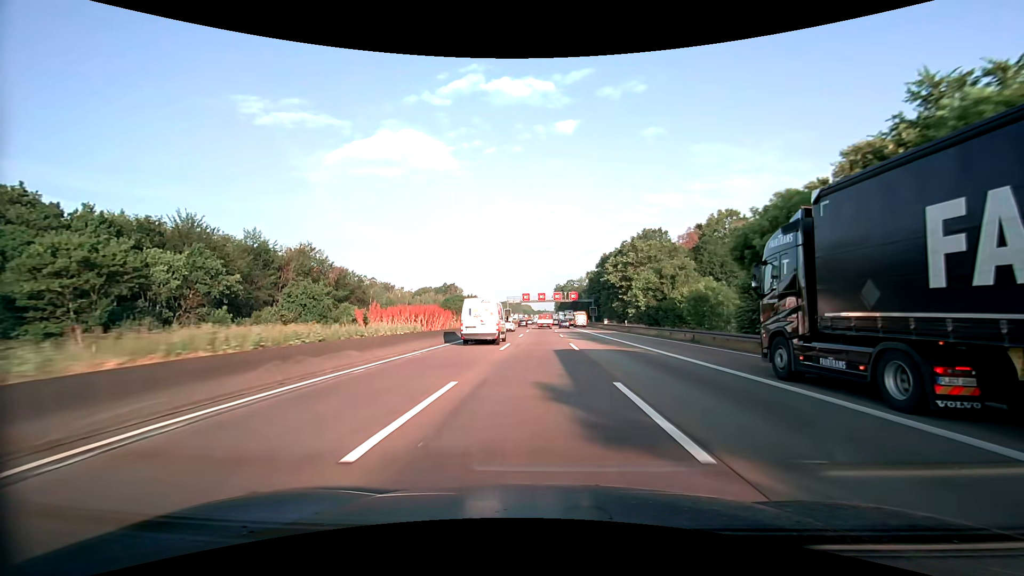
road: motorway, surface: asphalt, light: Day
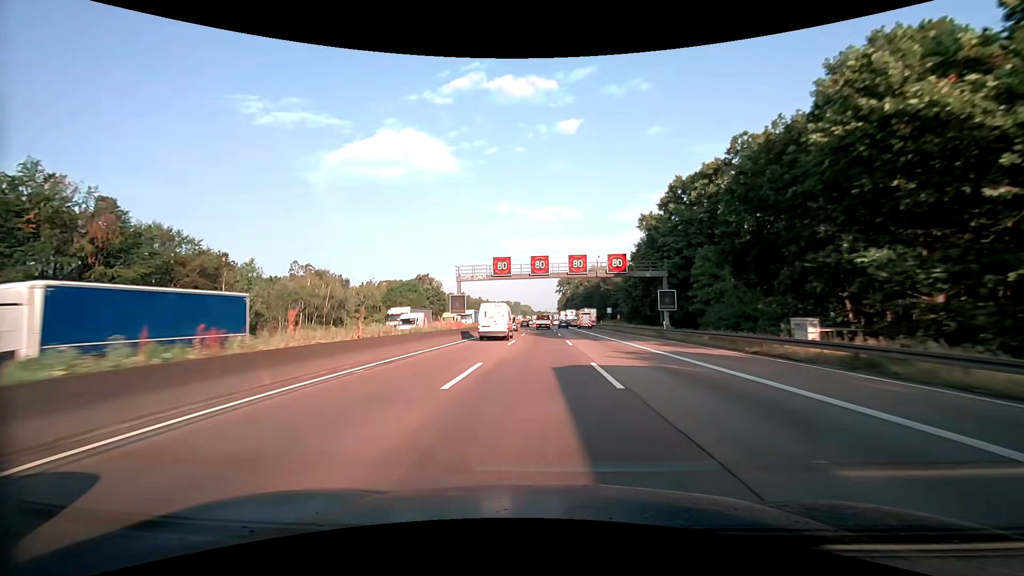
(+0.1, +66.9) m; 0°
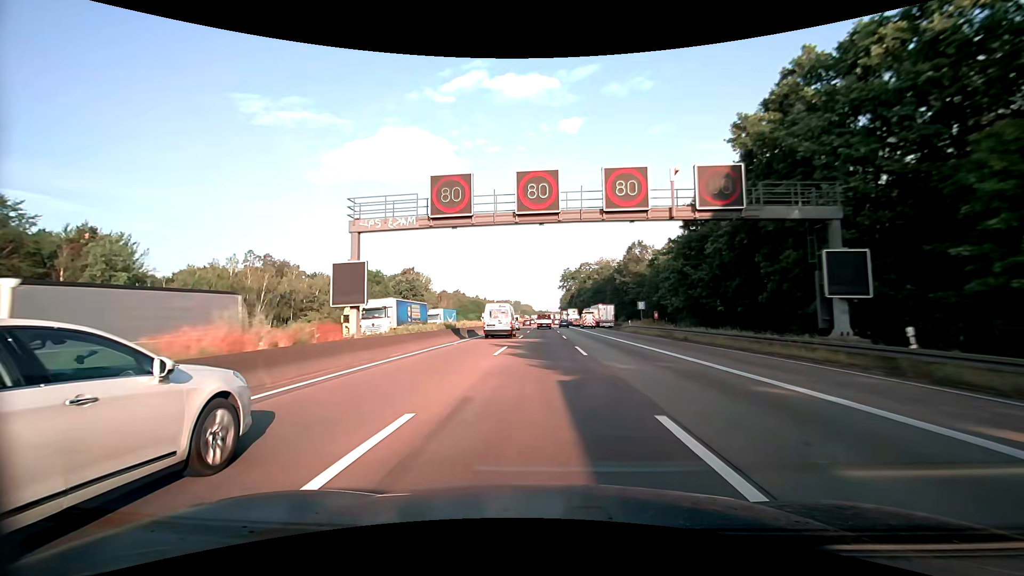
(0.0, +26.8) m; 0°
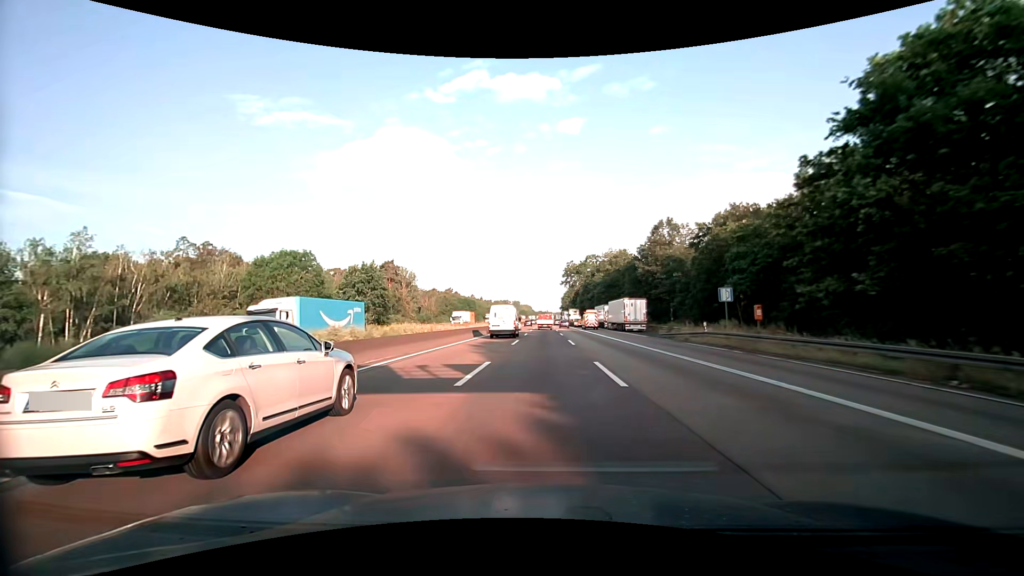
(0.0, +26.8) m; 0°
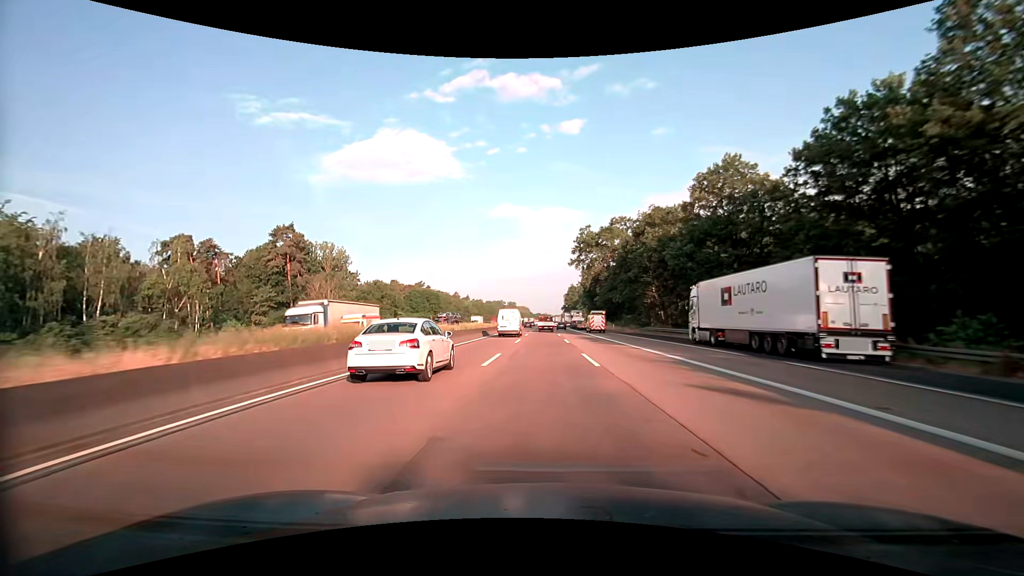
(+0.1, +66.9) m; 0°
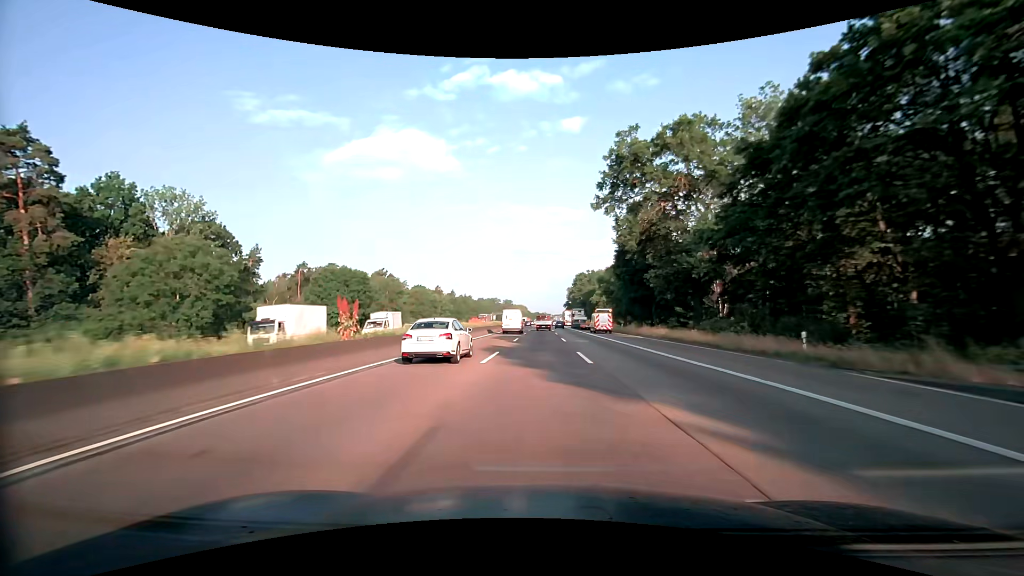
(+0.1, +53.4) m; 0°
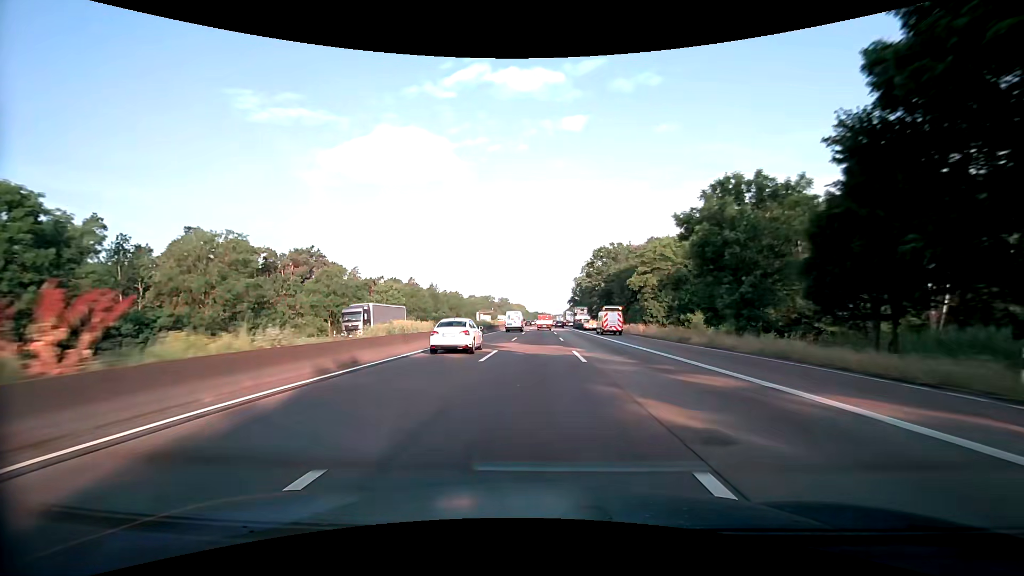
(+0.2, +53.4) m; 0°
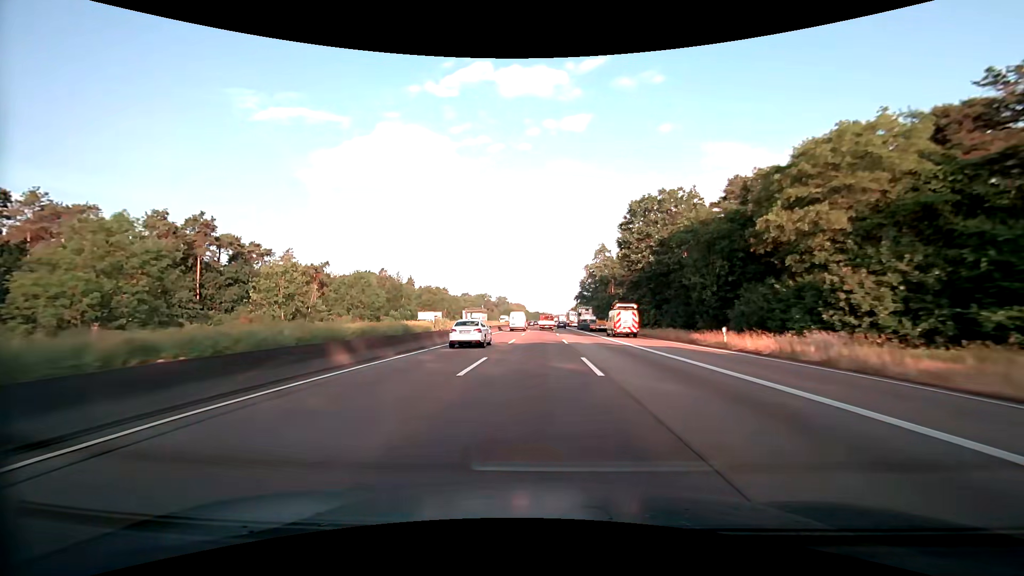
(-0.1, +40.3) m; 0°
(0, +10) (0, +20) (0, +30) (0, +40) (0, +50) (0, +60) (0, +70) (0, +80) (0, +90) (0, +100) m
